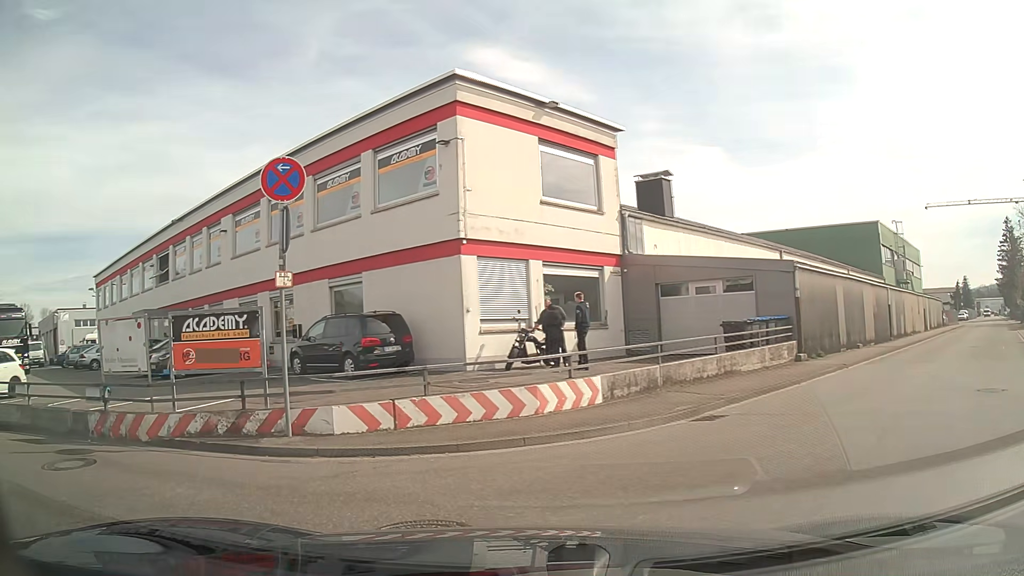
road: unclassified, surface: asphalt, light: Day
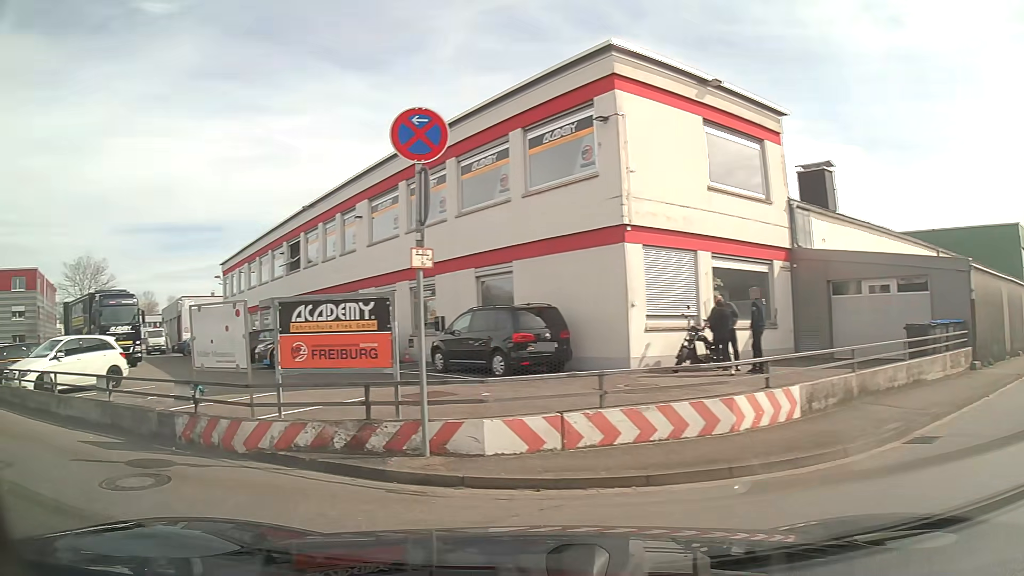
(-0.3, +1.8) m; -15°
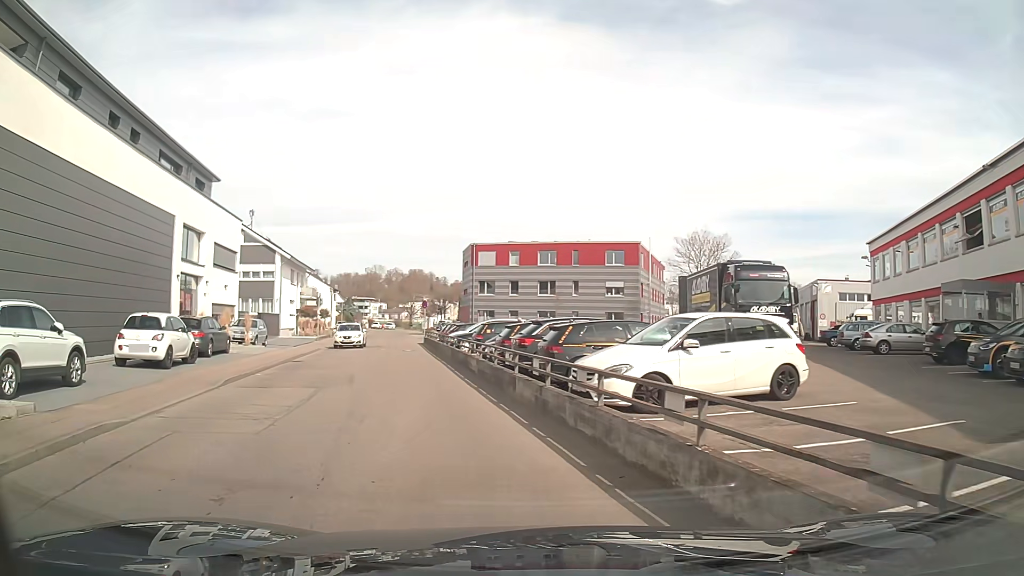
(-4.0, +6.7) m; -52°
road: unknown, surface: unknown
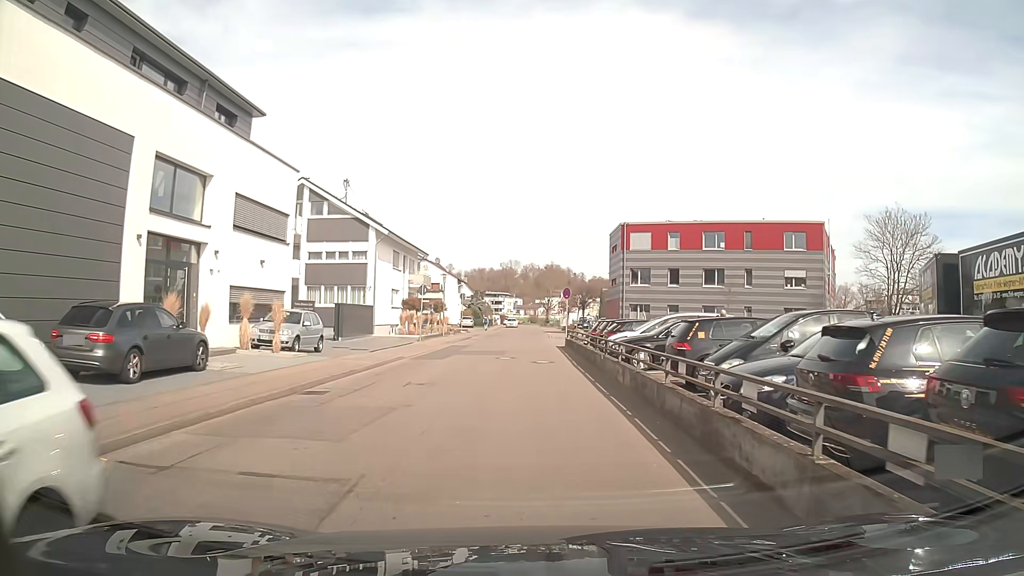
(-1.7, +13.0) m; -9°
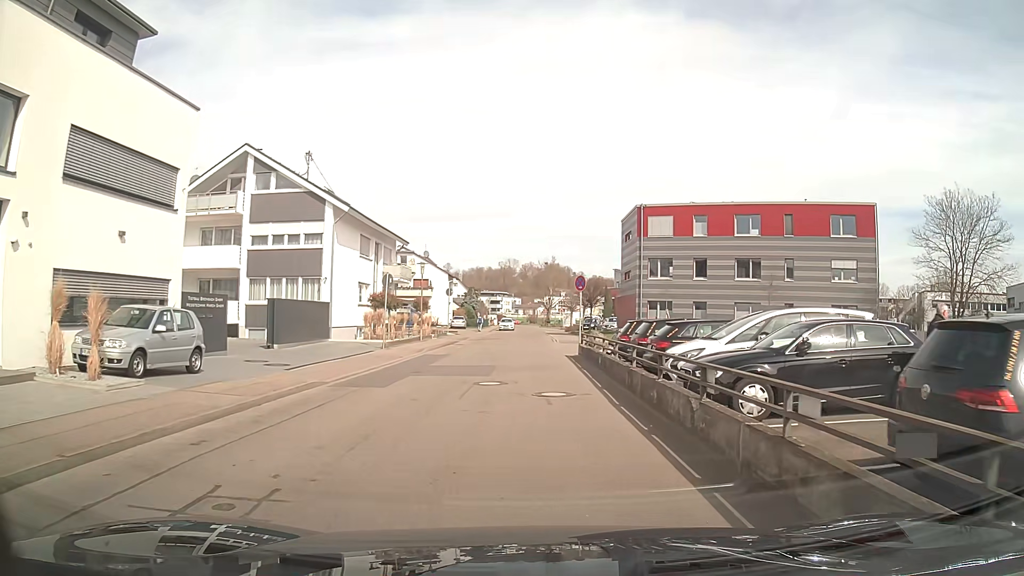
(-0.2, +9.4) m; -1°
